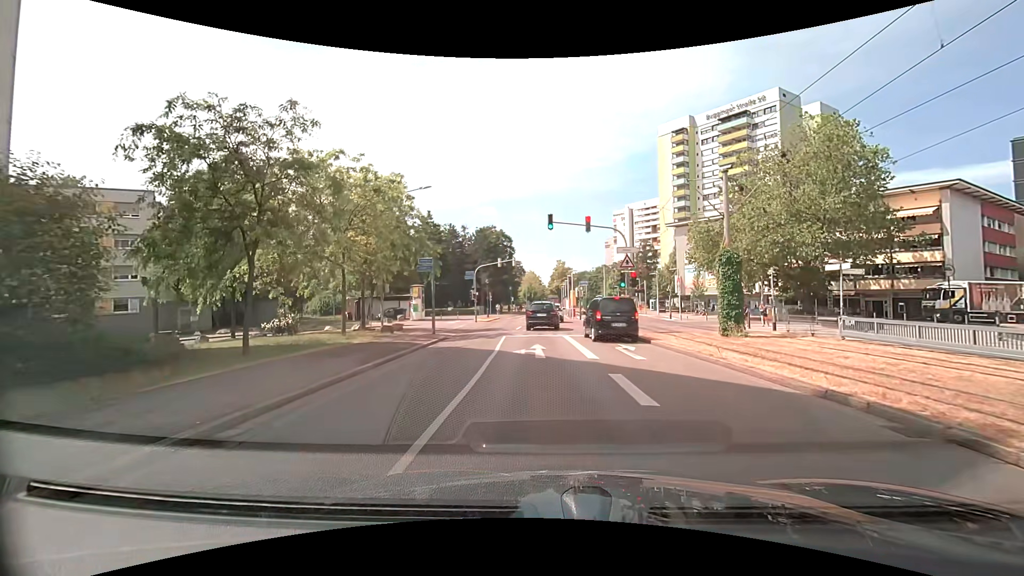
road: residential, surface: asphalt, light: Day
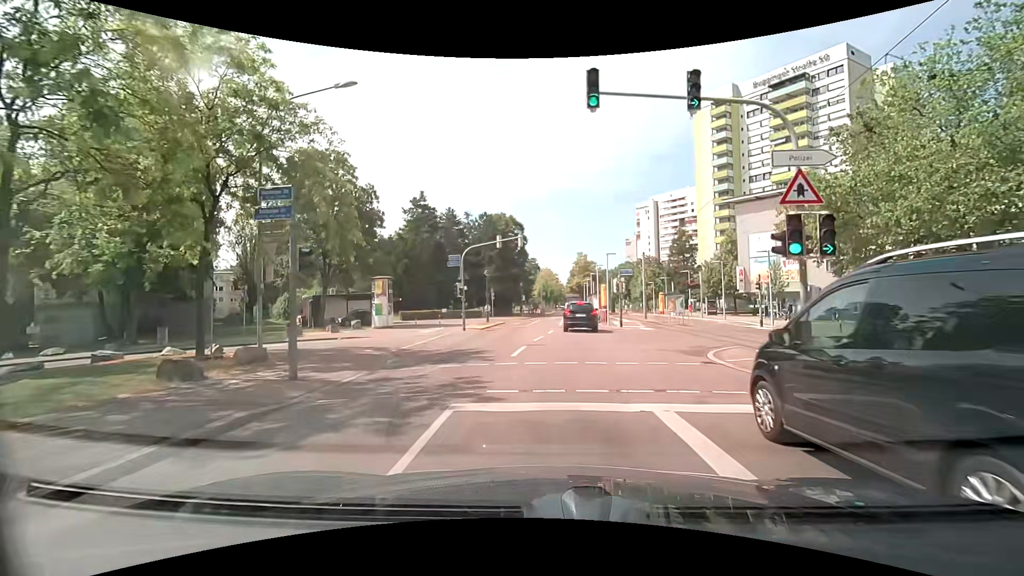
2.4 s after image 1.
(-0.3, +16.4) m; -2°
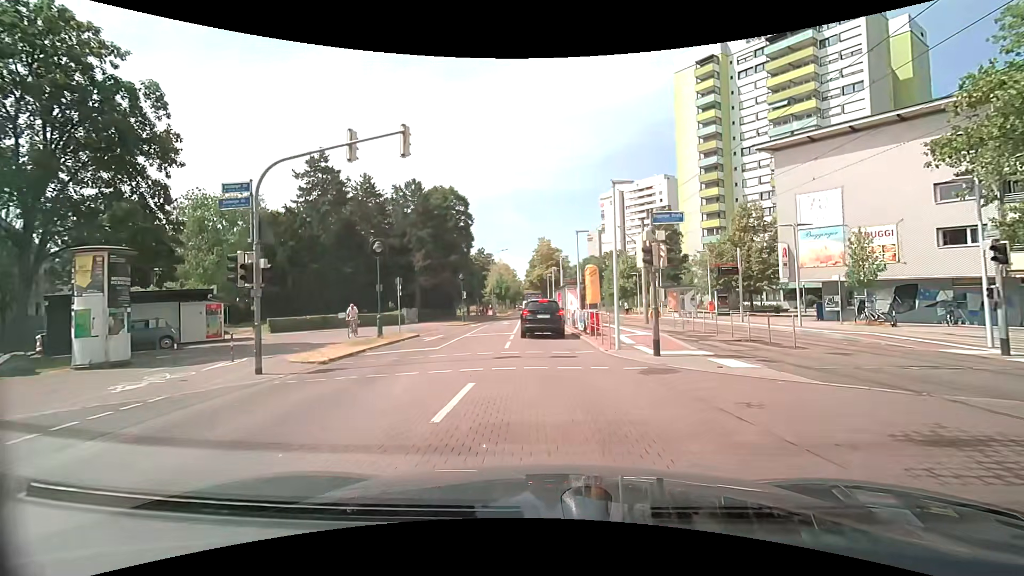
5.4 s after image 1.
(+0.6, +19.6) m; +4°
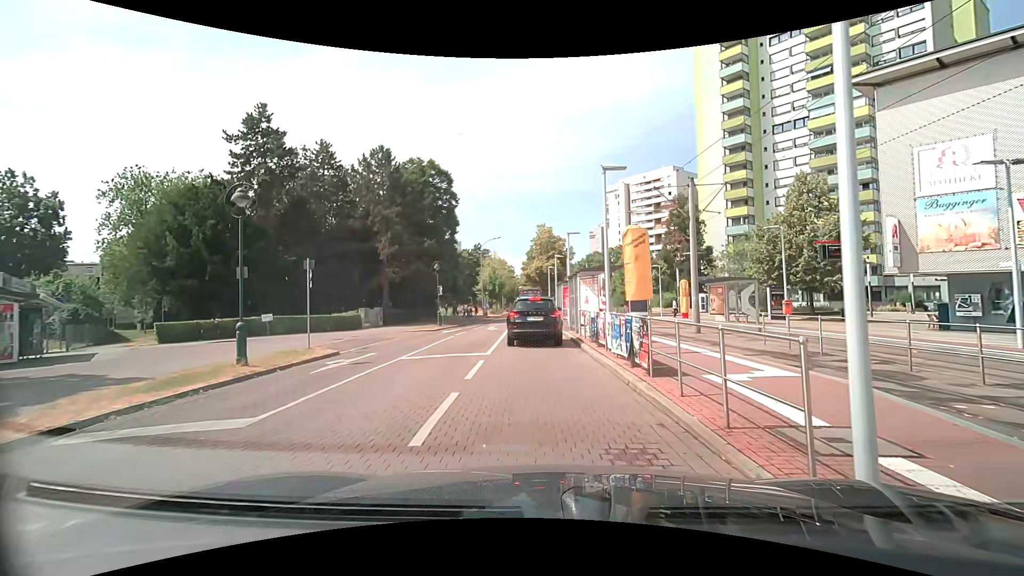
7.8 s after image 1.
(+0.1, +10.9) m; -1°
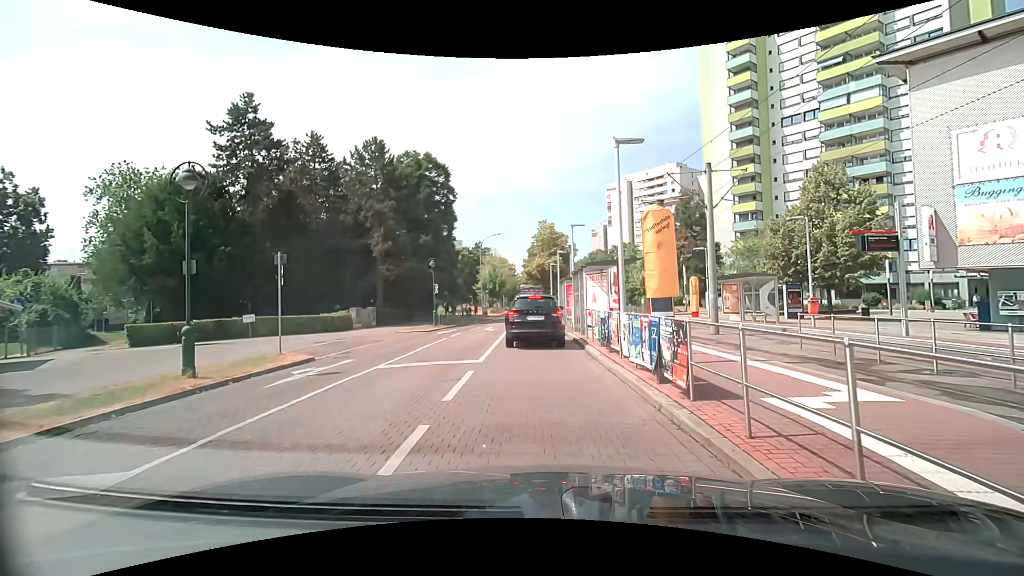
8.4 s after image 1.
(0.0, +2.0) m; +1°
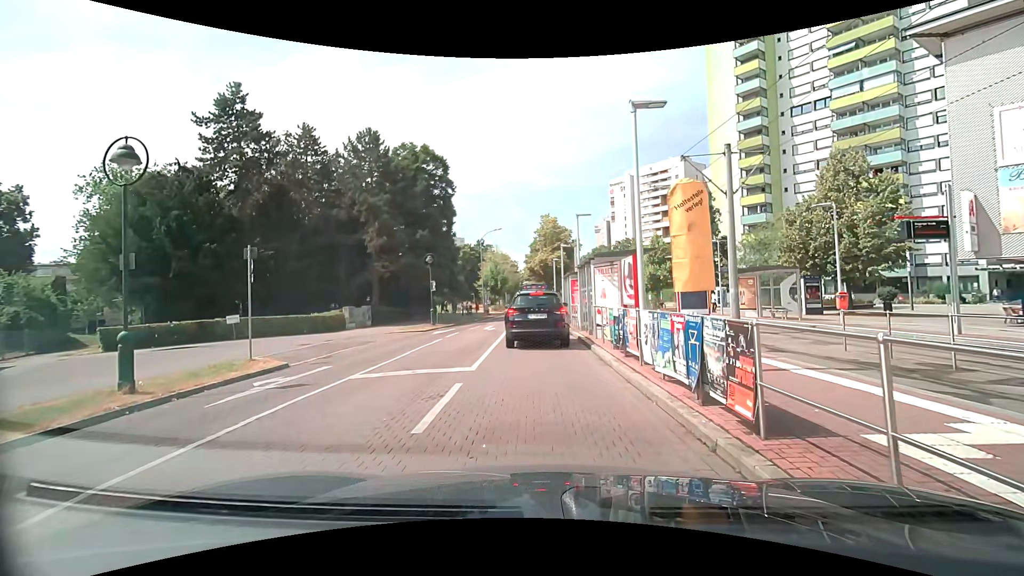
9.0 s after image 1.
(0.0, +1.8) m; -3°
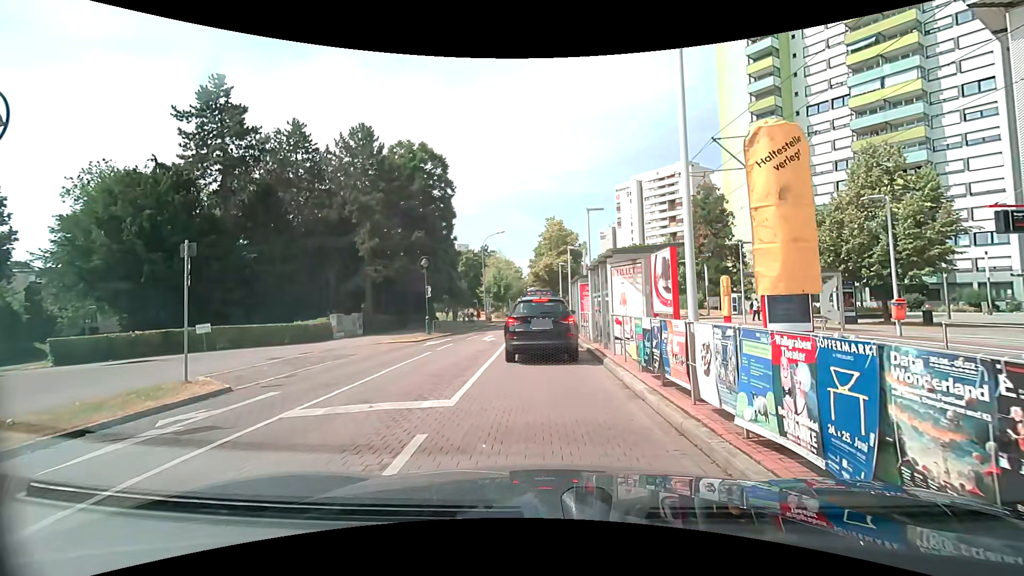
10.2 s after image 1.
(+0.1, +2.7) m; +2°
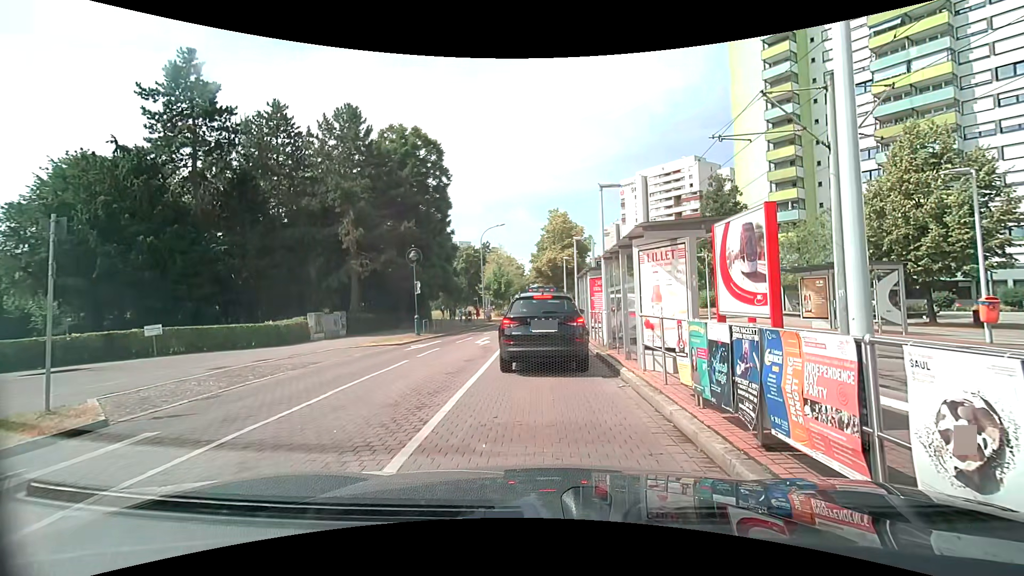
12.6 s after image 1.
(-0.1, +3.2) m; -2°
